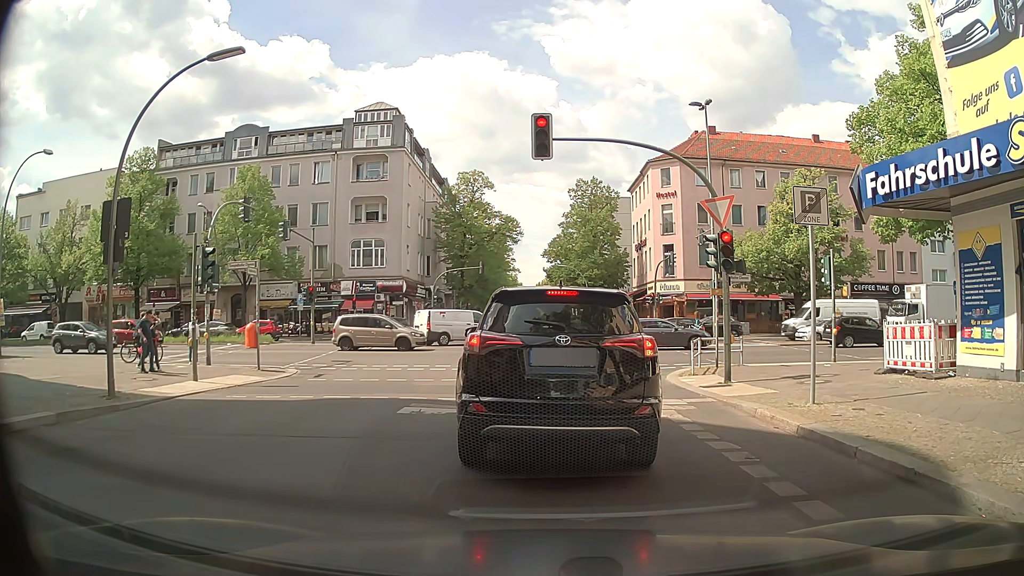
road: residential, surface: asphalt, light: Day
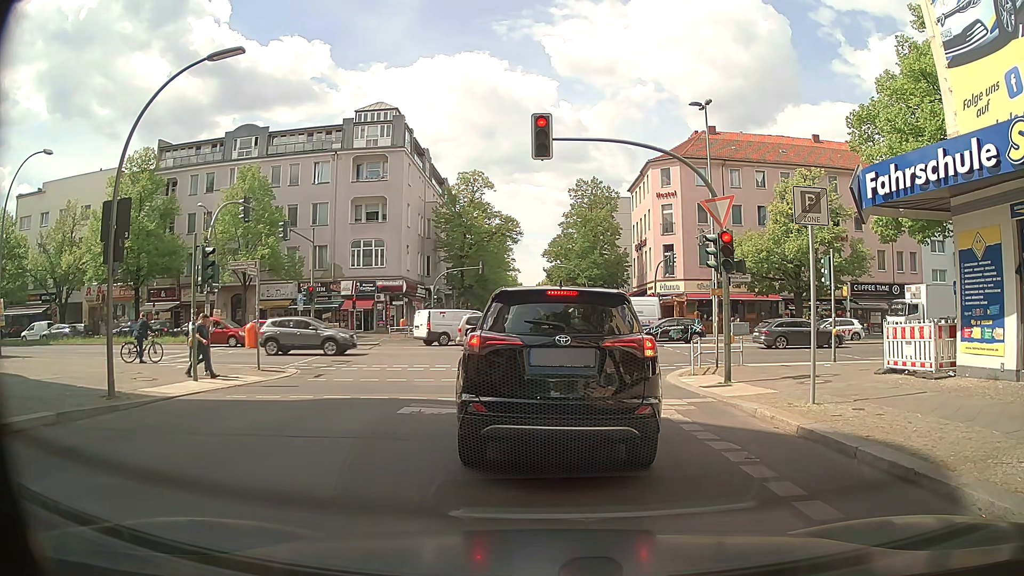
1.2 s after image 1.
(0.0, 0.0) m; 0°
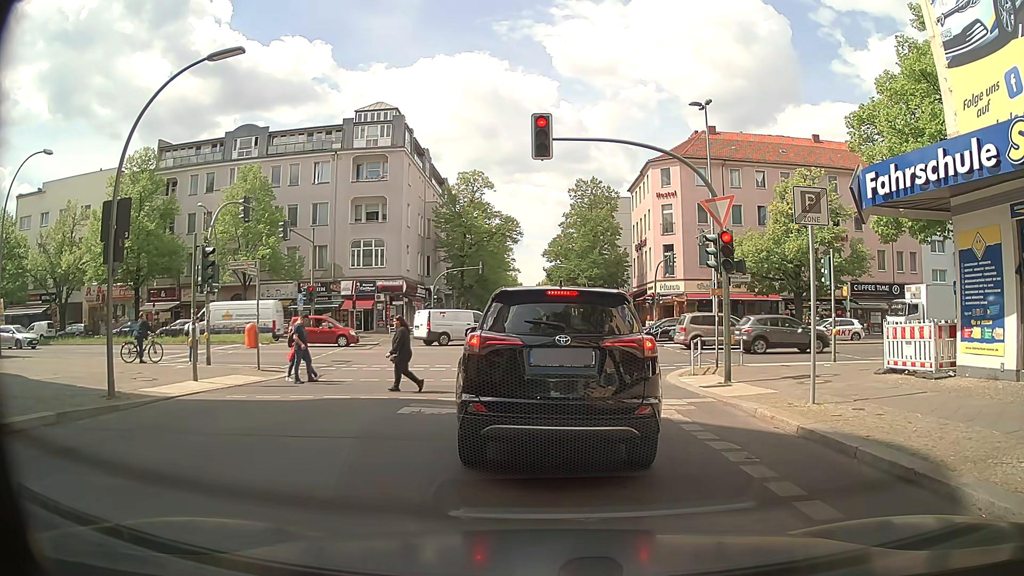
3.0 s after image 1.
(0.0, 0.0) m; 0°
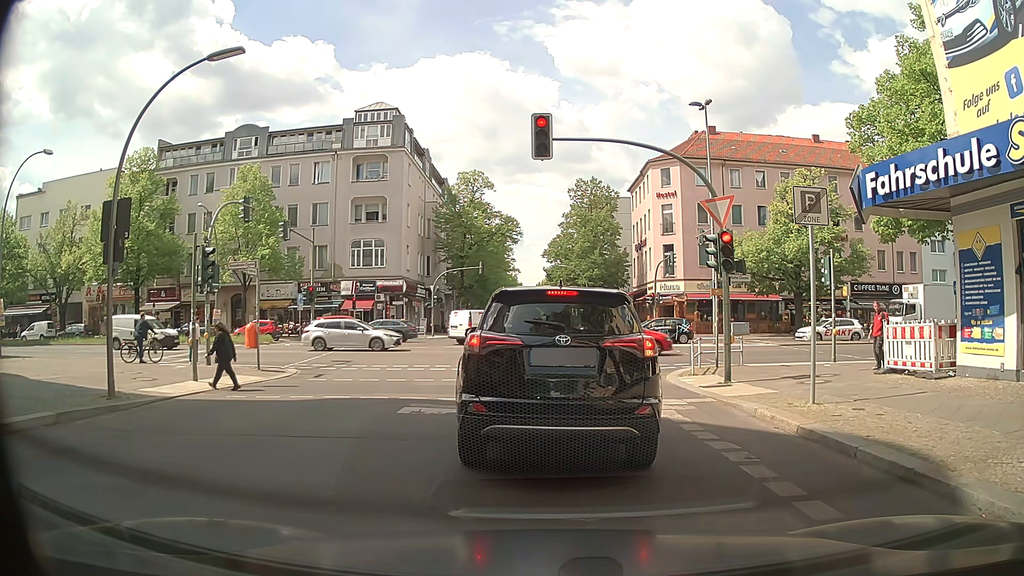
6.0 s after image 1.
(0.0, 0.0) m; 0°
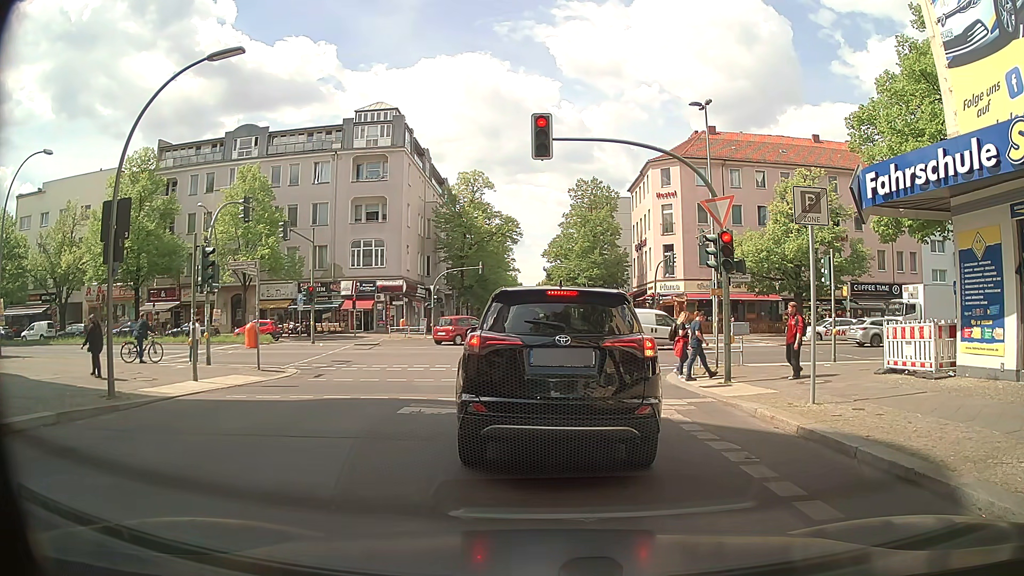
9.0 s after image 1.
(0.0, 0.0) m; 0°
